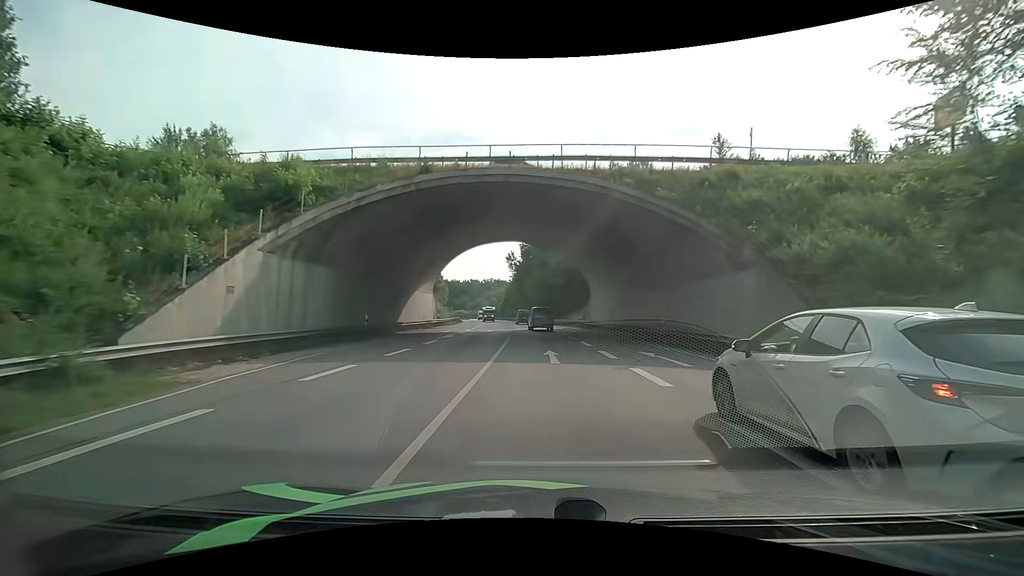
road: primary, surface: asphalt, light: Day
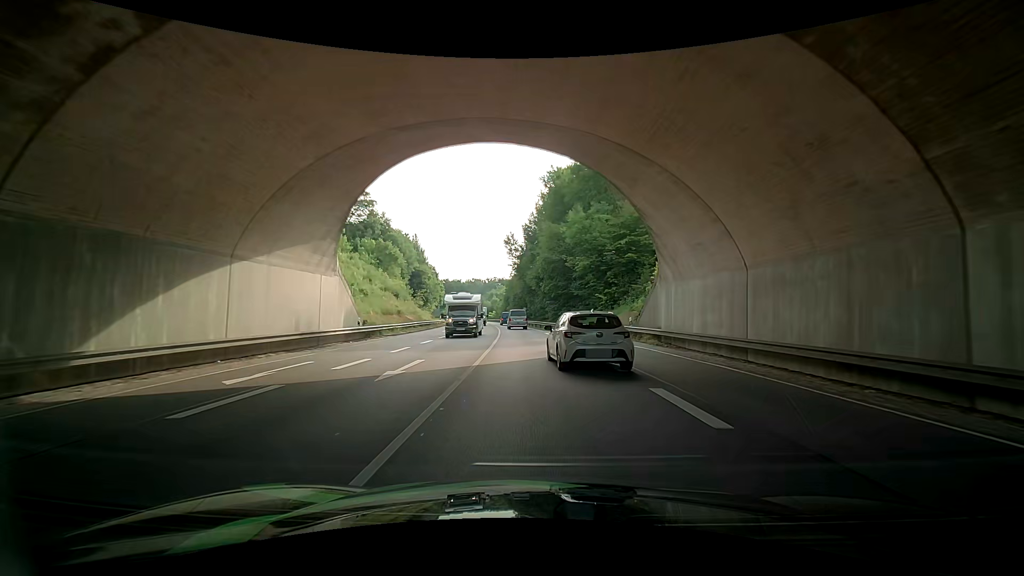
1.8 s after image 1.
(-0.3, +27.2) m; -1°
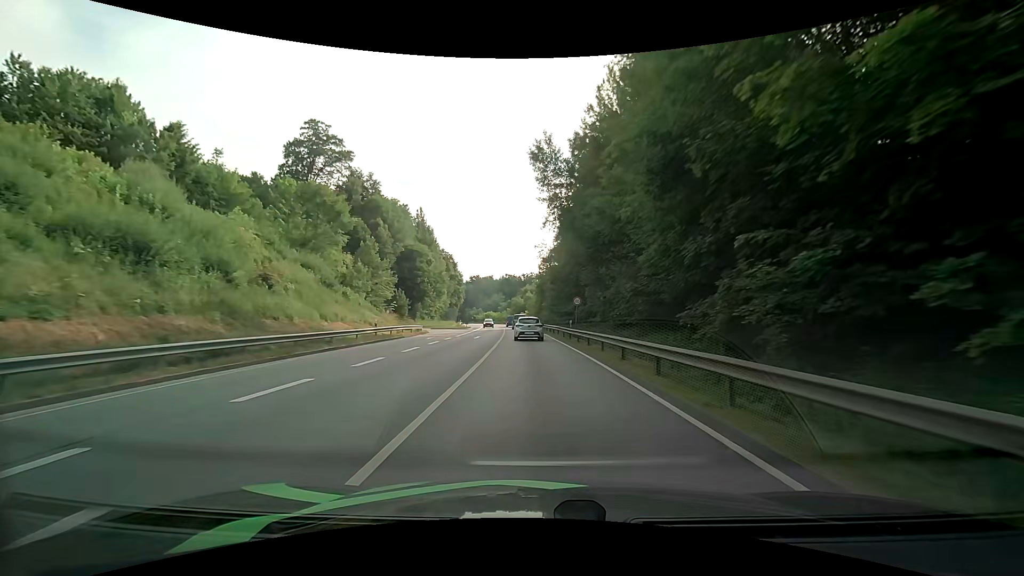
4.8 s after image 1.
(-2.7, +47.1) m; -4°
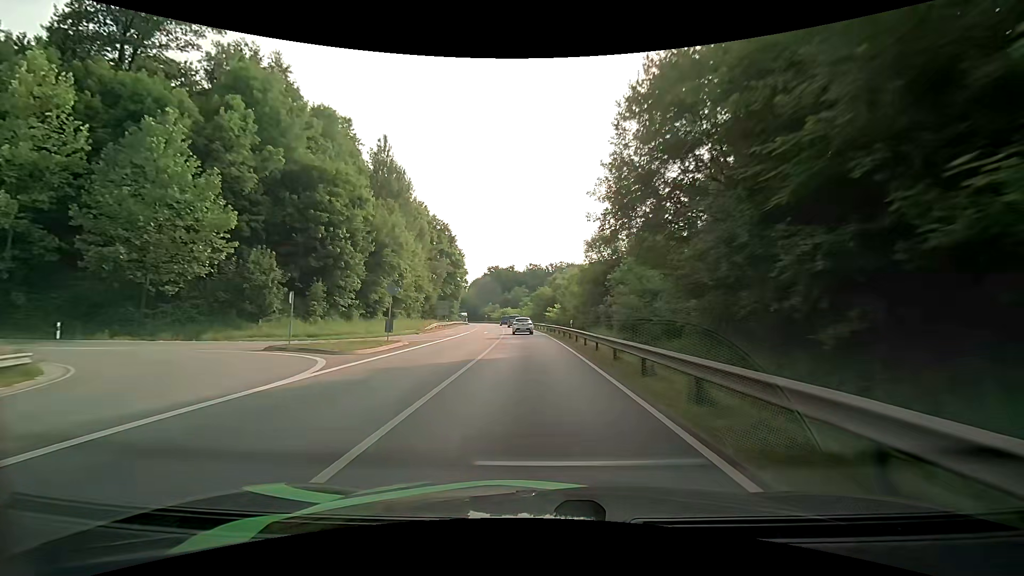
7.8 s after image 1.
(-1.8, +52.3) m; -3°
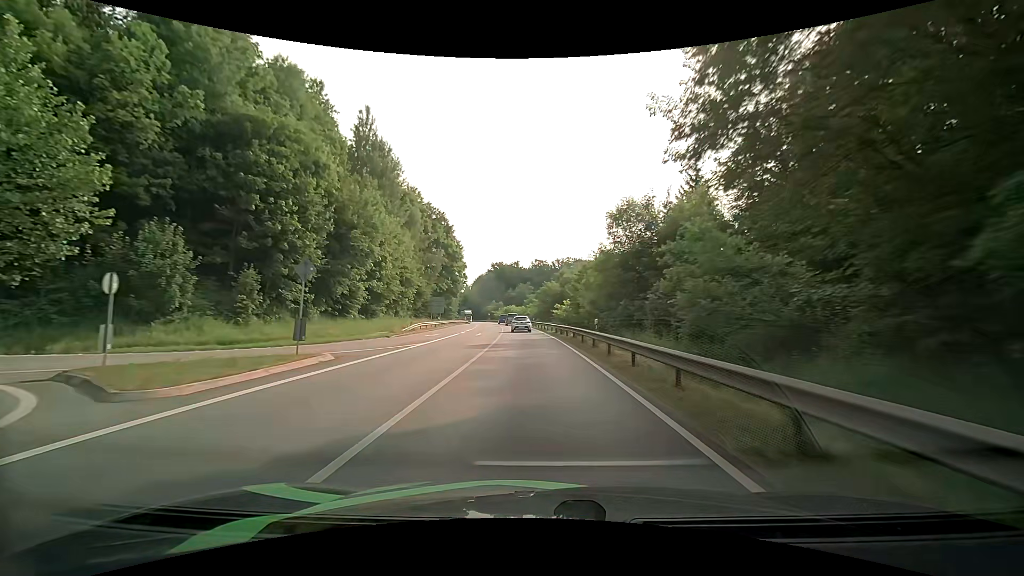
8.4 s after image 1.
(-0.1, +10.9) m; -1°
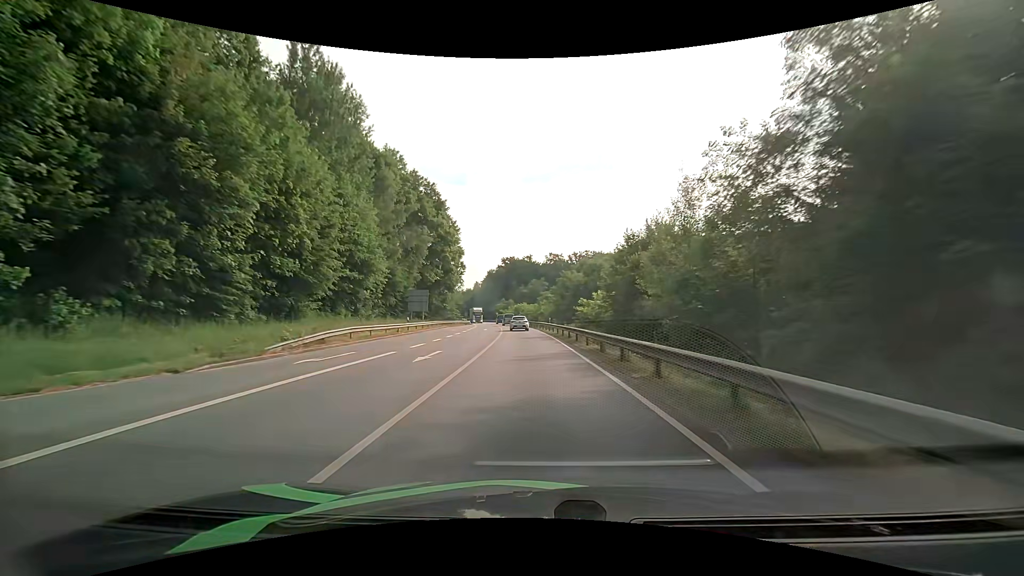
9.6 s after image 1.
(-0.1, +22.4) m; -1°
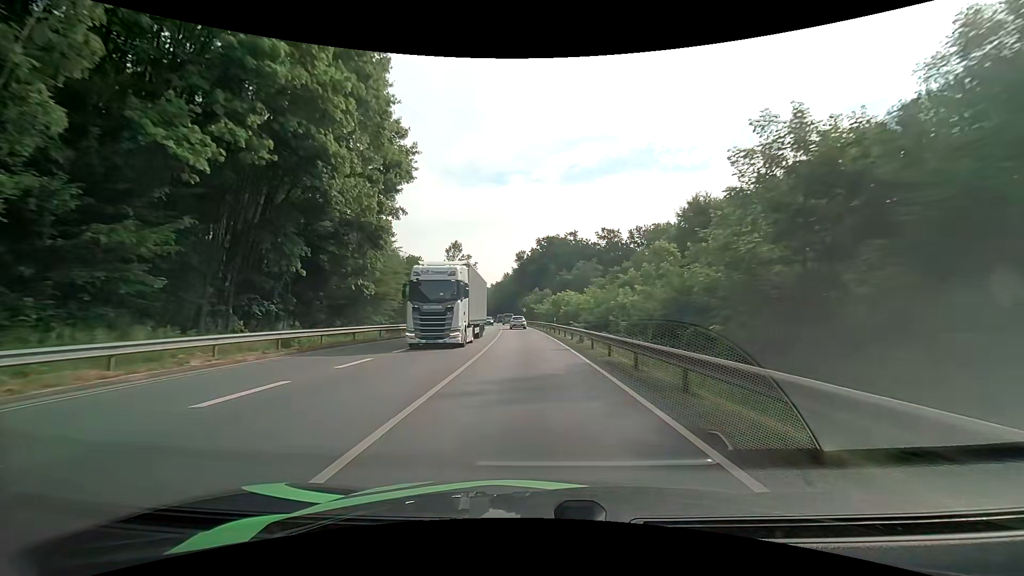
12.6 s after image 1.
(-2.2, +57.9) m; -5°
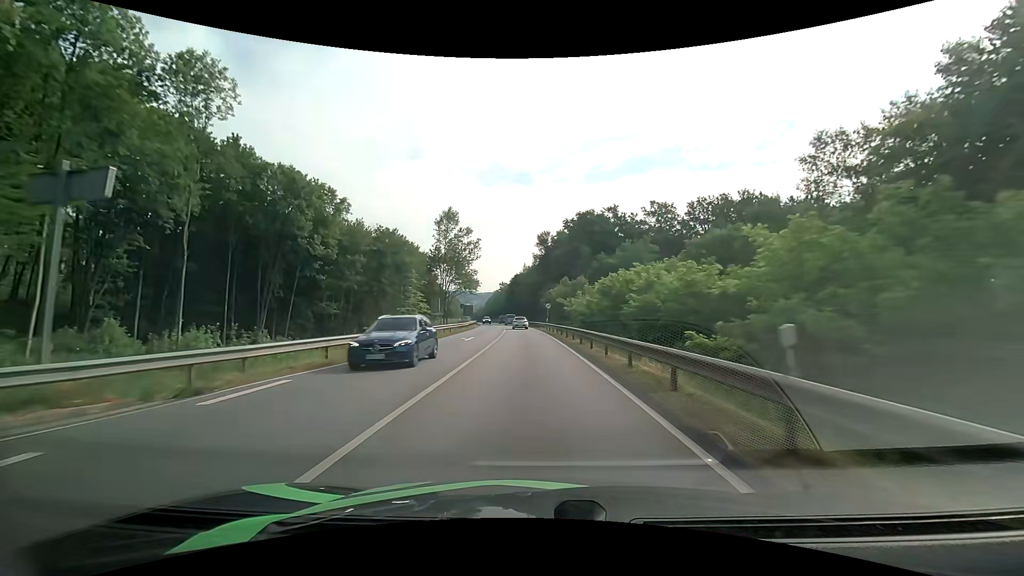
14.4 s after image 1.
(-0.8, +35.9) m; -3°
(0, +10) (0, +20) (-1, +30) (-1, +40) (-2, +50) (-2, +60) (-3, +70) (-4, +80) (-5, +90) (-6, +100) m
